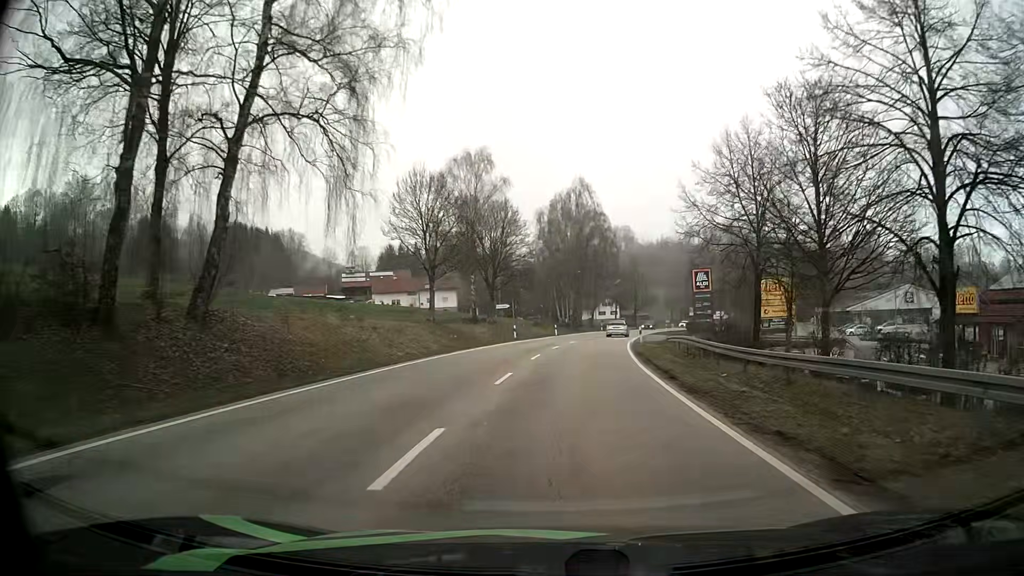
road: secondary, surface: asphalt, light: Day
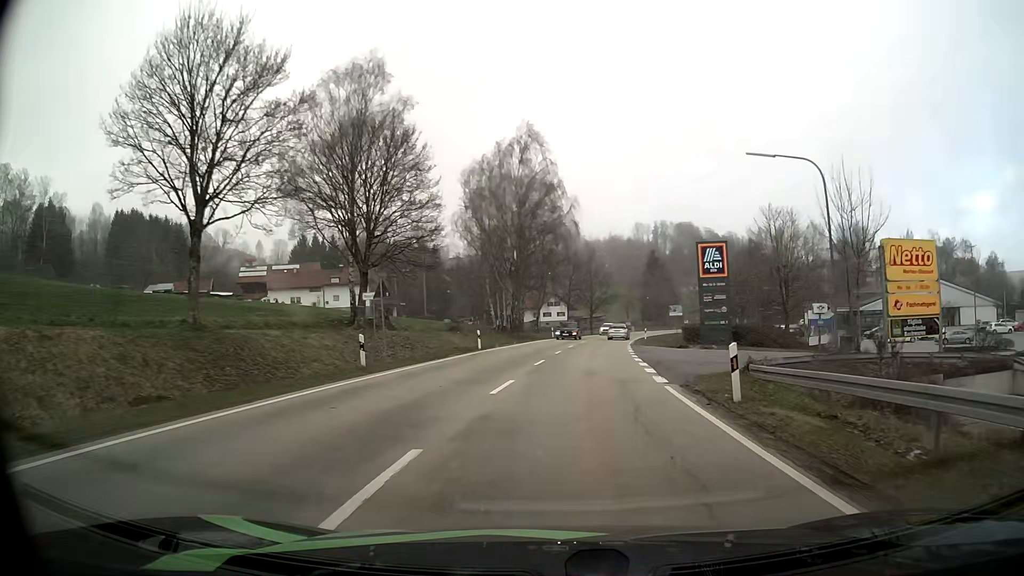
(+1.1, +28.3) m; +5°
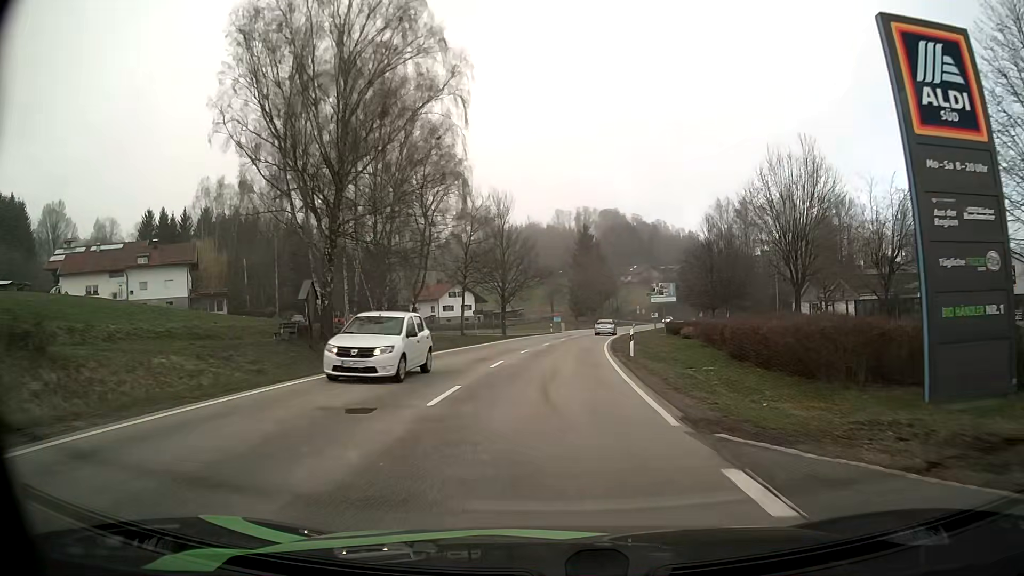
(+2.5, +38.6) m; +7°
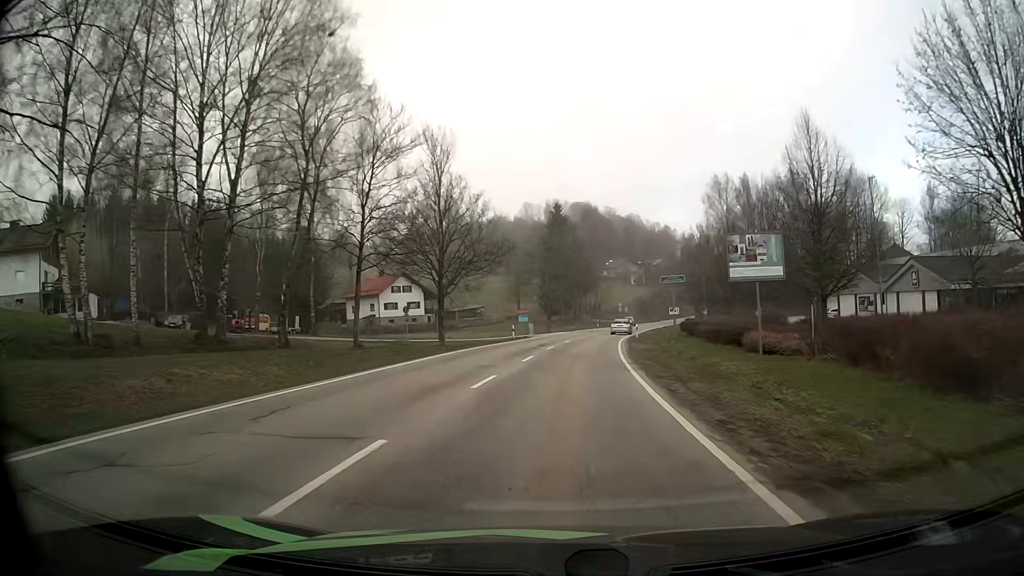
(+0.5, +23.7) m; +3°
(0, +10) (0, +20) (+1, +30) (+2, +40) (+3, +50) (+5, +60) (+7, +70) (+9, +79) (+11, +89) (+14, +99) m
